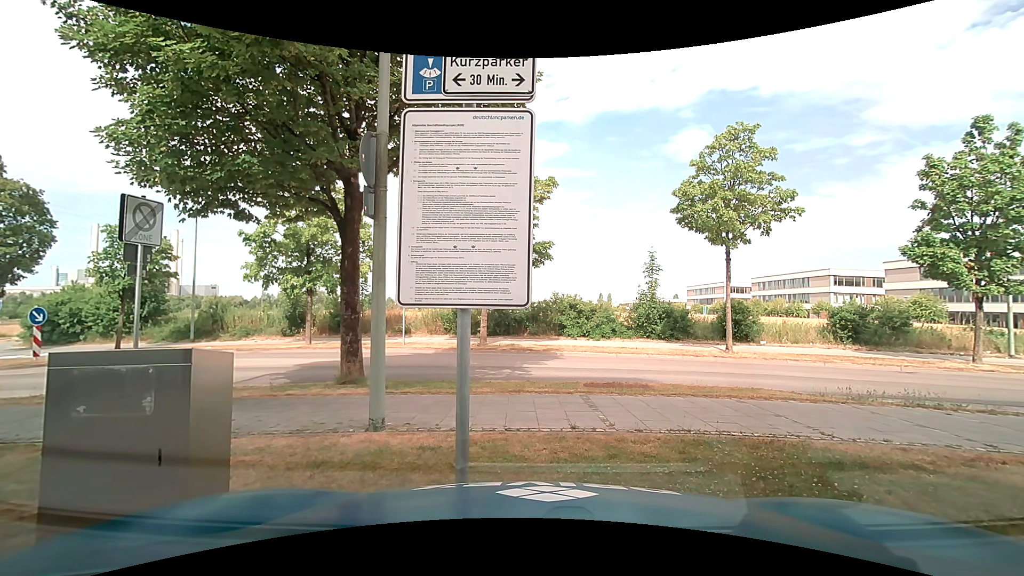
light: Day
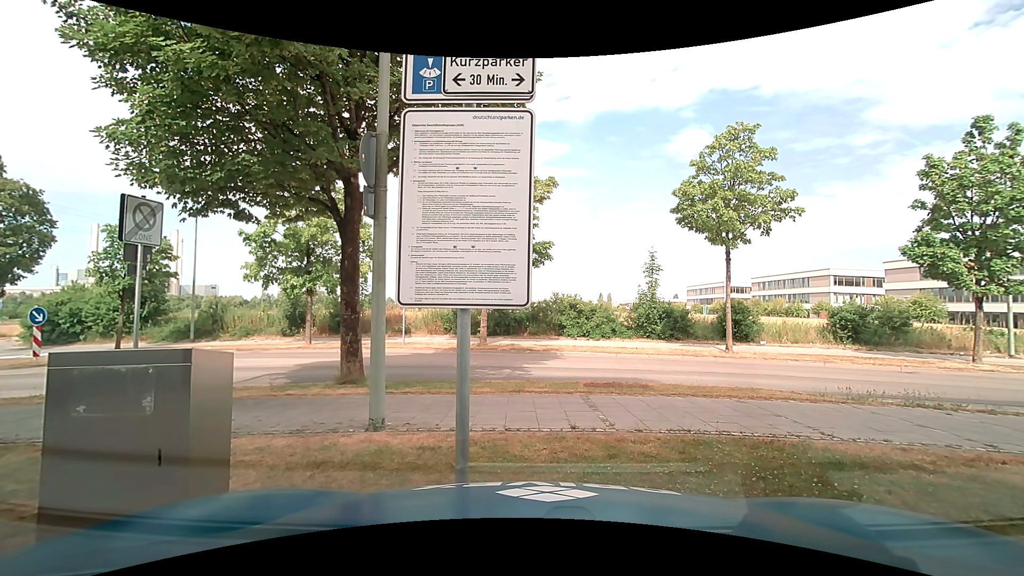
(0.0, 0.0) m; 0°
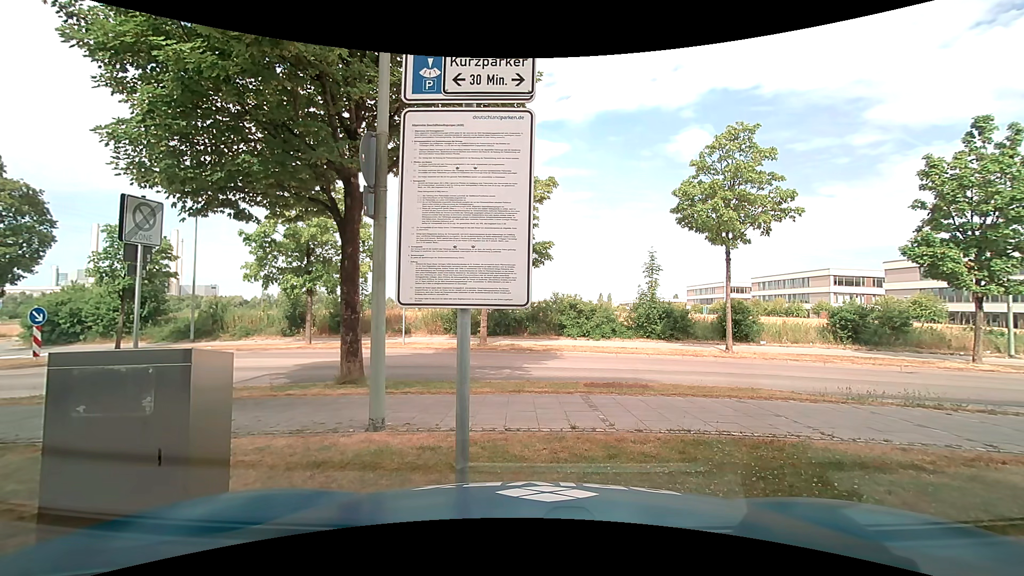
(0.0, 0.0) m; 0°
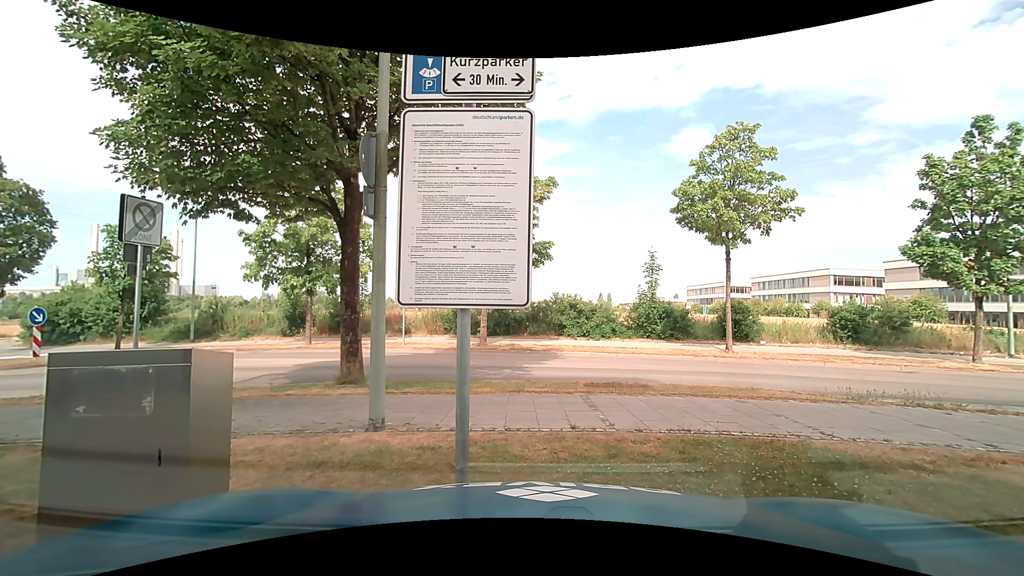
(0.0, 0.0) m; 0°
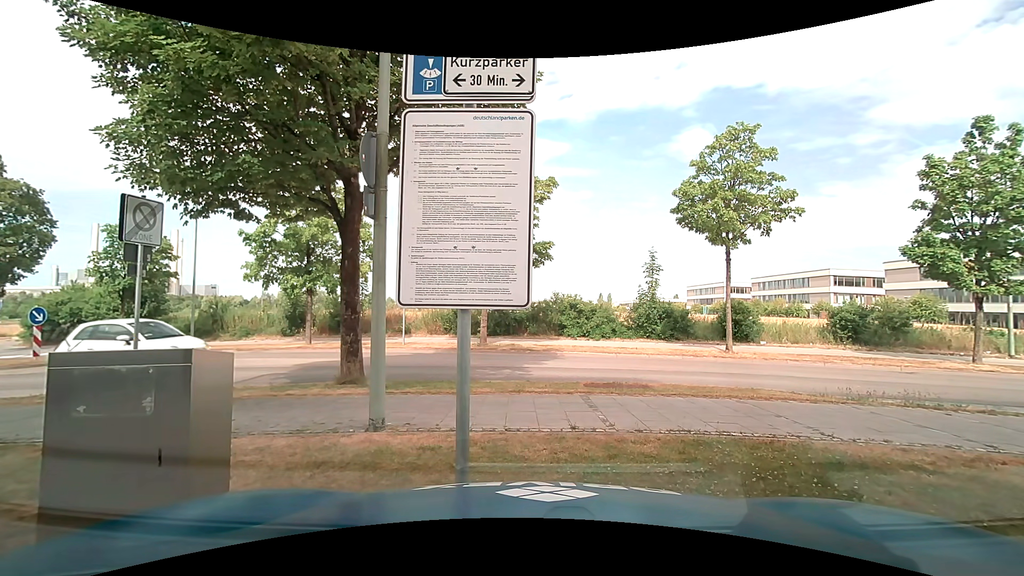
(0.0, 0.0) m; 0°
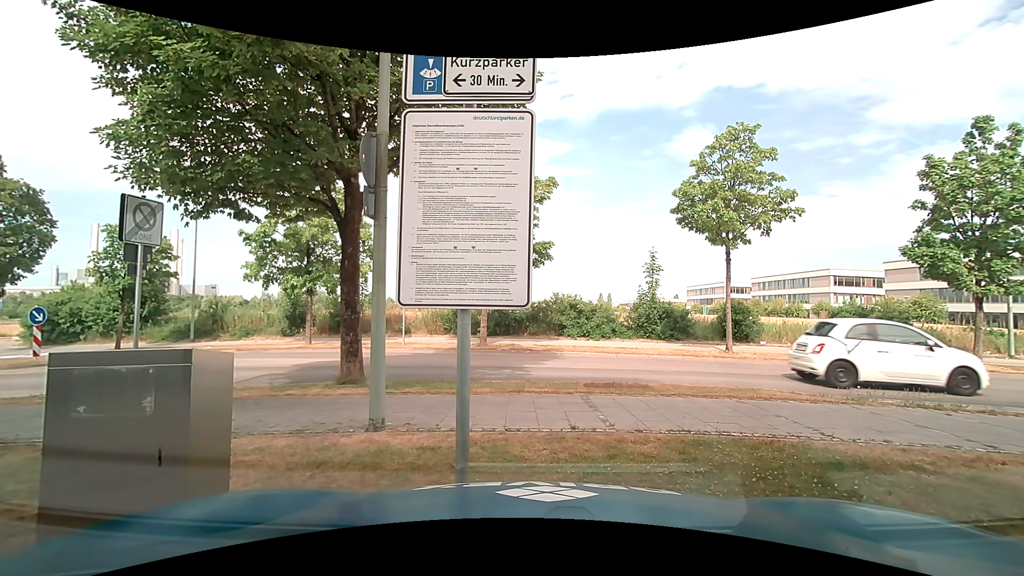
(0.0, 0.0) m; 0°
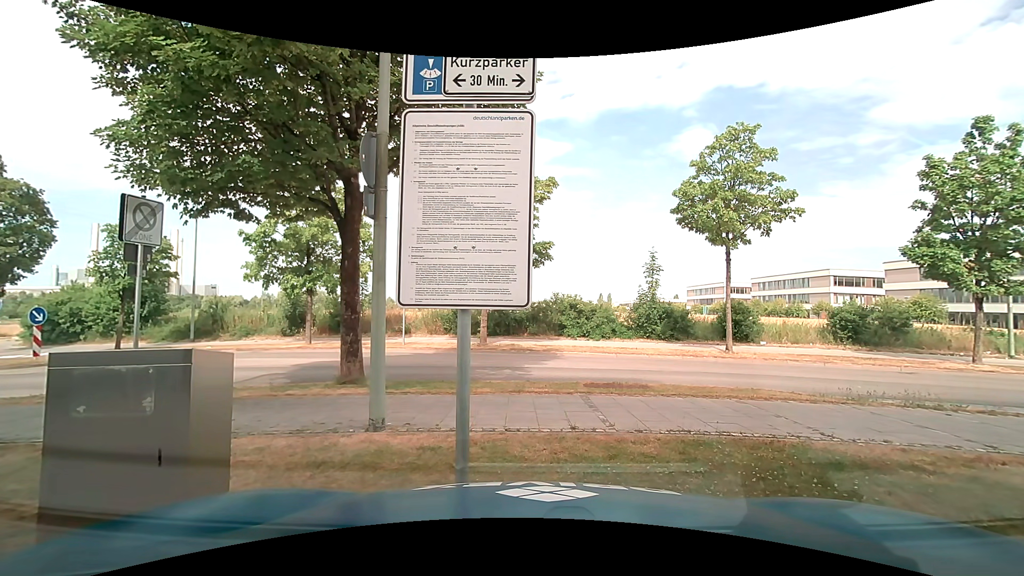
(0.0, 0.0) m; 0°
